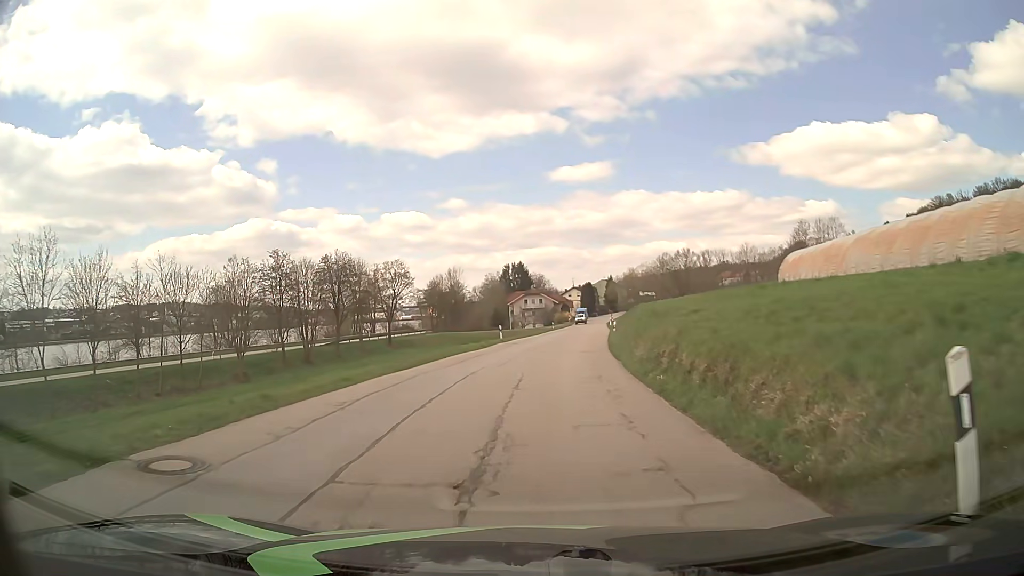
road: tertiary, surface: asphalt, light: Day
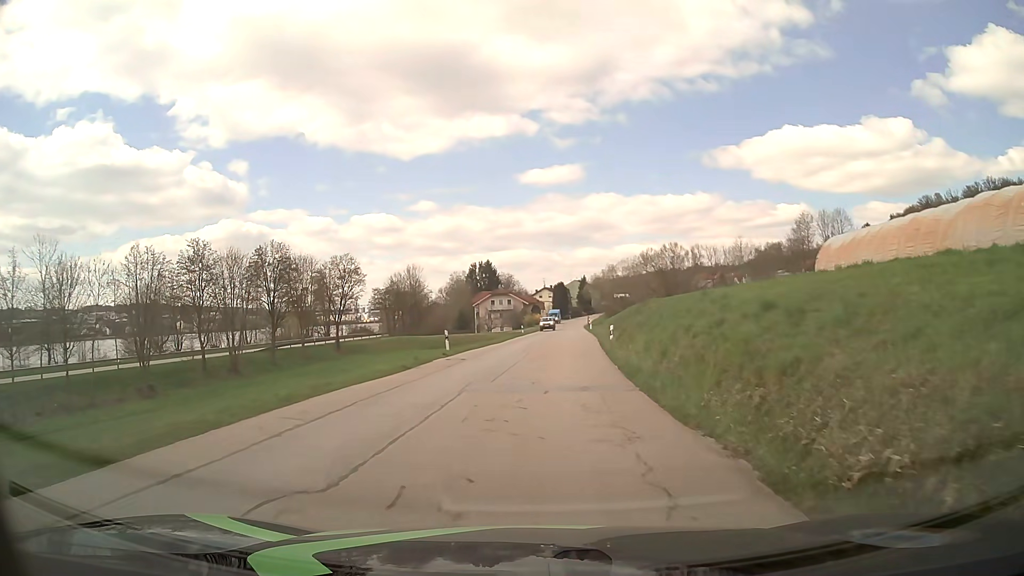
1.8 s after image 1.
(+0.3, +13.9) m; +3°
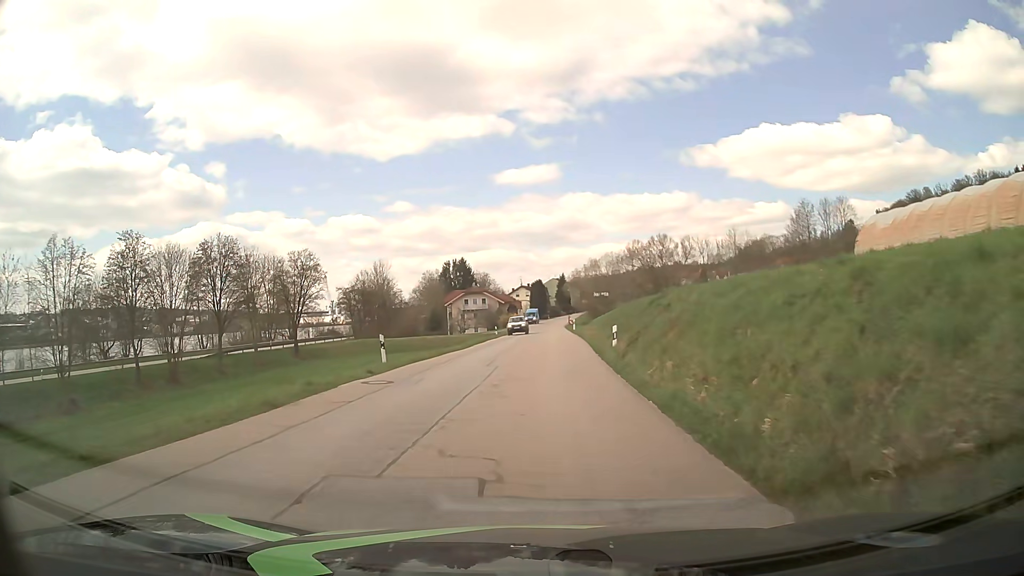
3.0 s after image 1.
(+0.1, +9.2) m; +2°
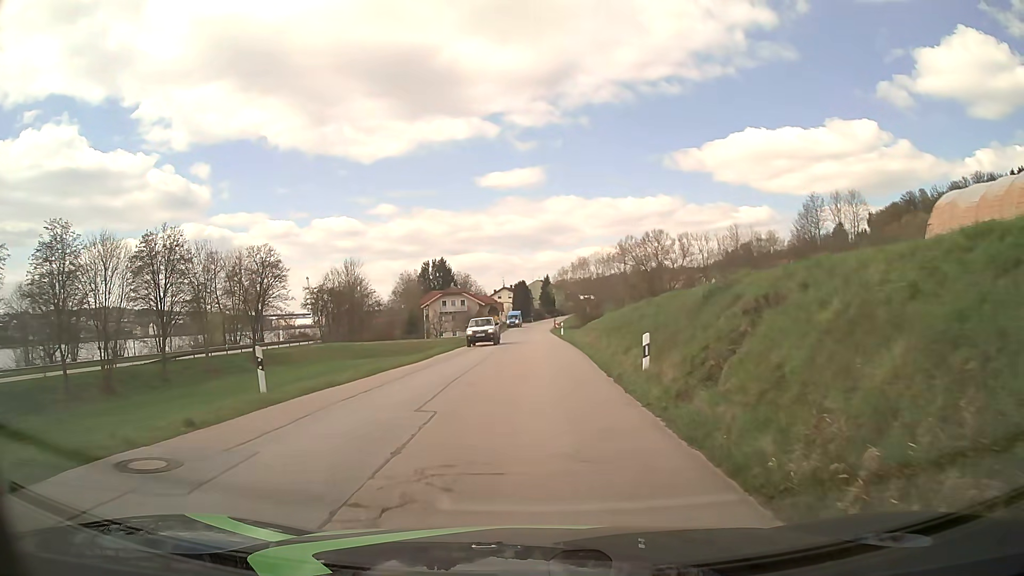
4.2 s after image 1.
(+0.1, +9.1) m; +2°
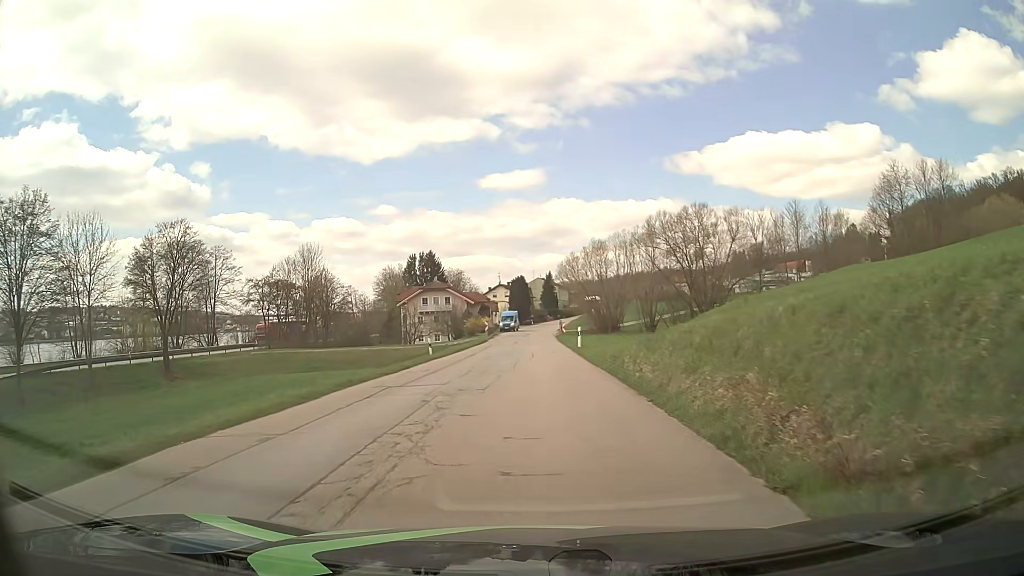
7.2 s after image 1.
(0.0, +22.5) m; 0°
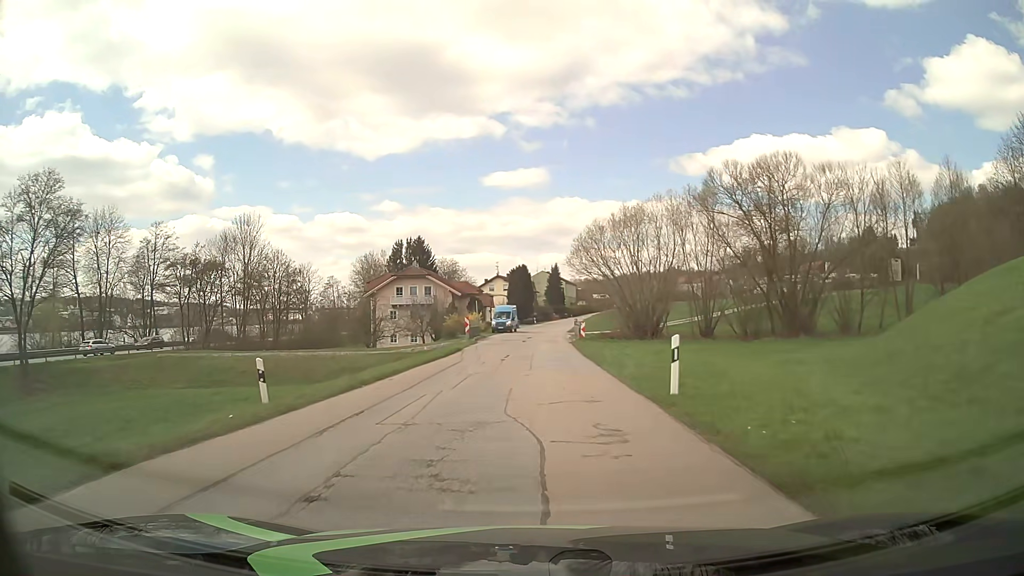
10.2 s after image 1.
(0.0, +22.3) m; 0°
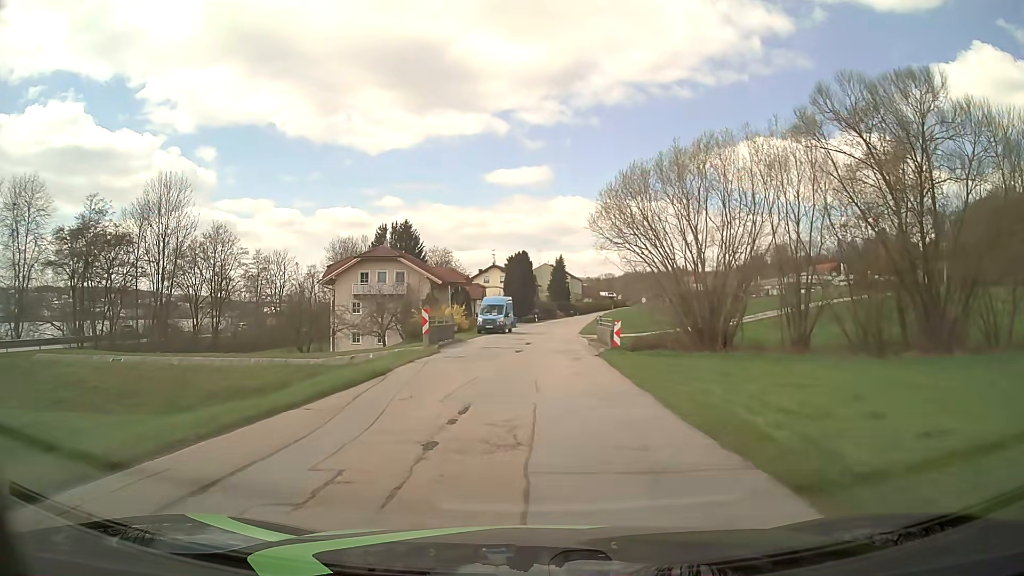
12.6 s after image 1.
(-0.1, +17.9) m; 0°
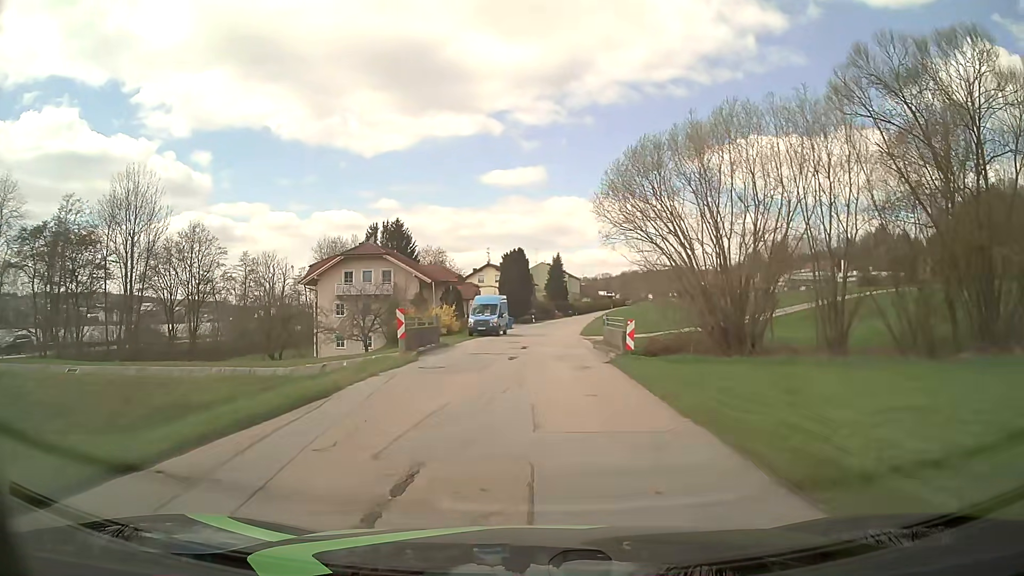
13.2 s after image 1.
(0.0, +4.5) m; 0°
